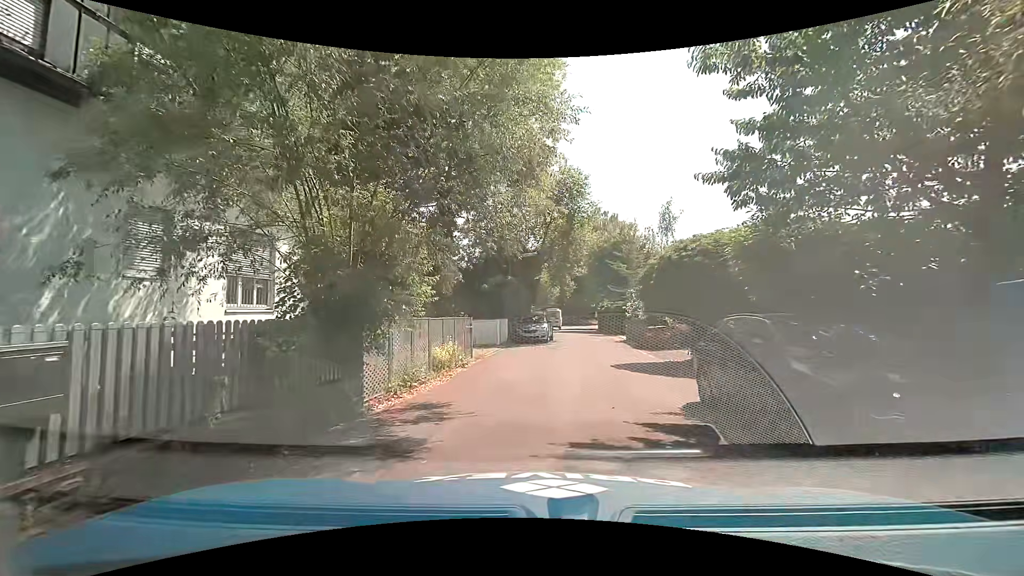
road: residential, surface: asphalt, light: Day
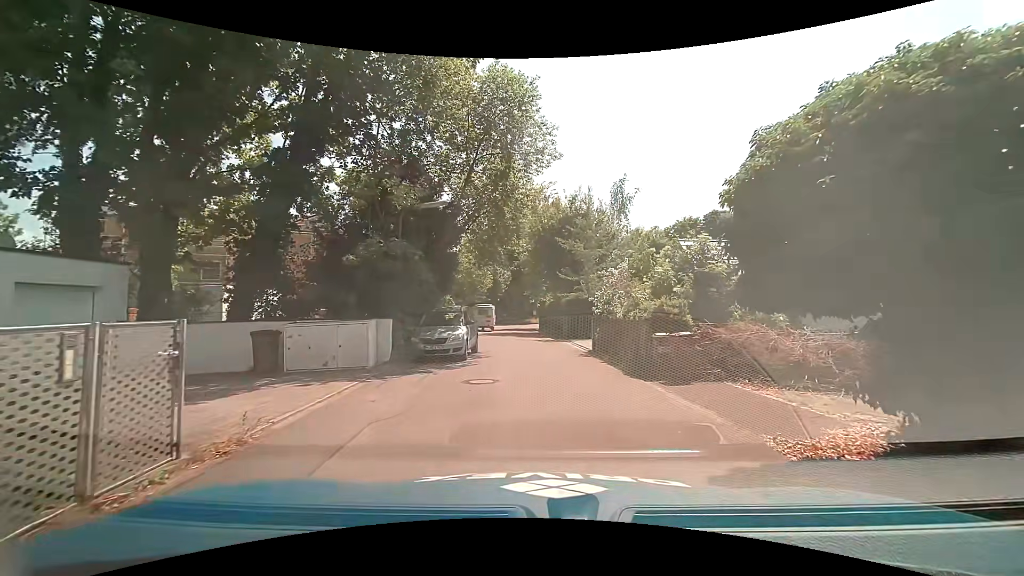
(+0.5, +10.9) m; +8°
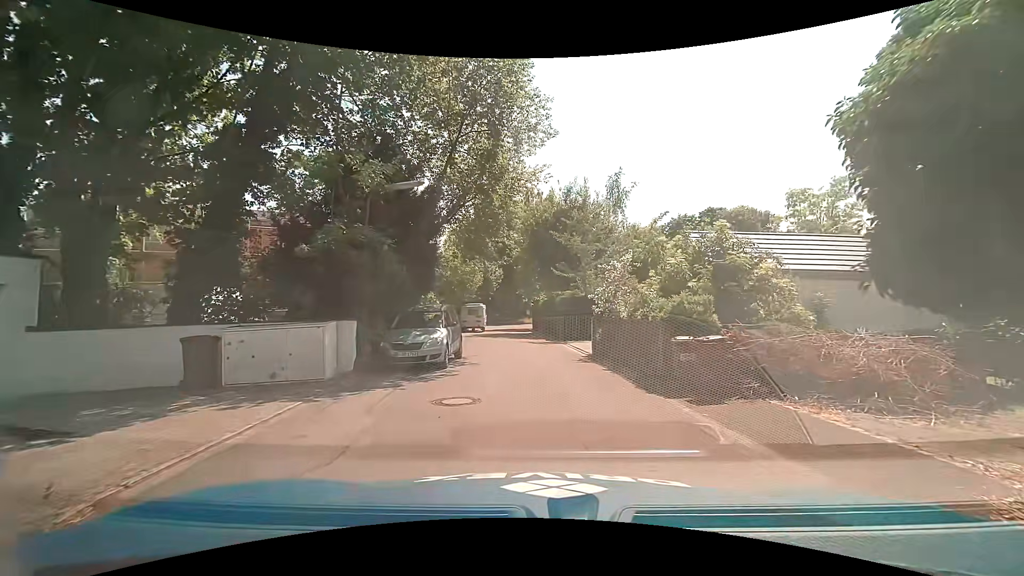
(0.0, +2.2) m; -1°
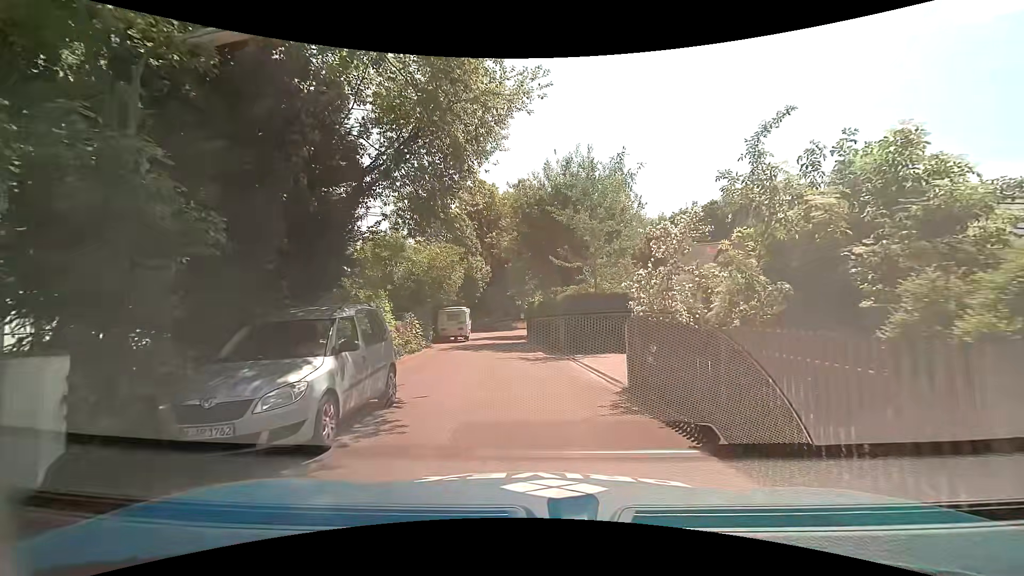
(+0.2, +6.9) m; +3°
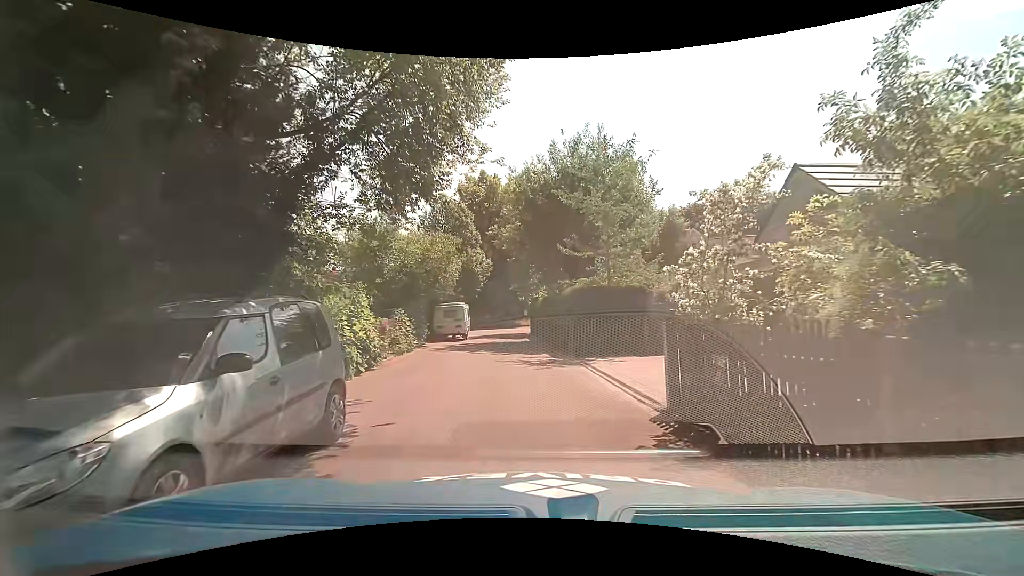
(0.0, +2.4) m; -1°
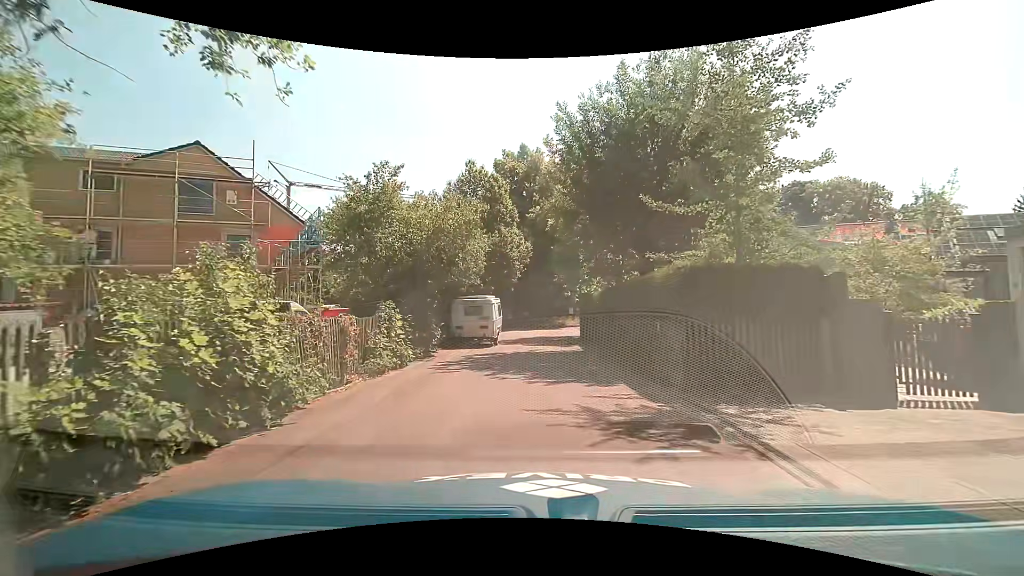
(-0.3, +7.5) m; -6°
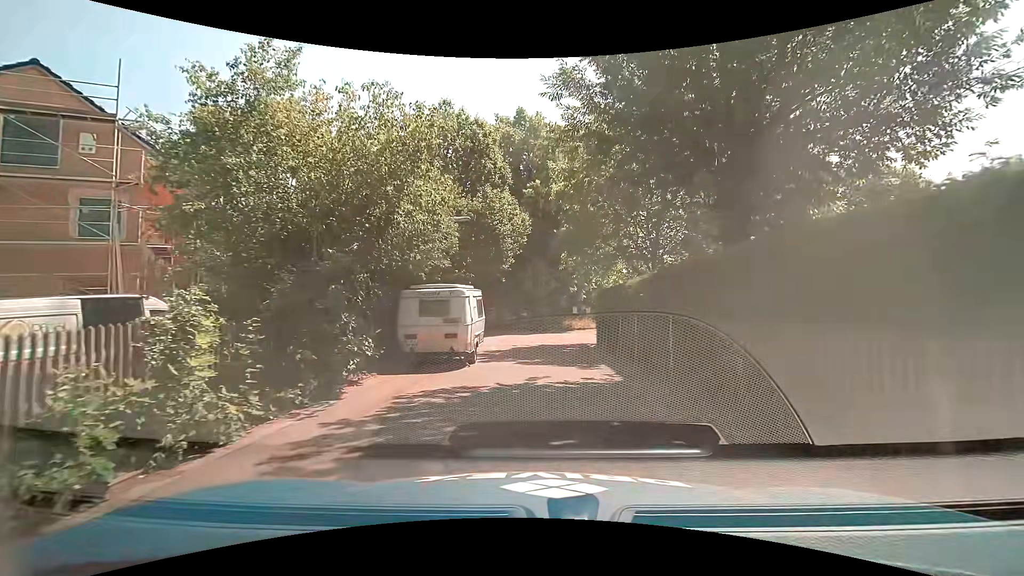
(0.0, +7.9) m; +1°
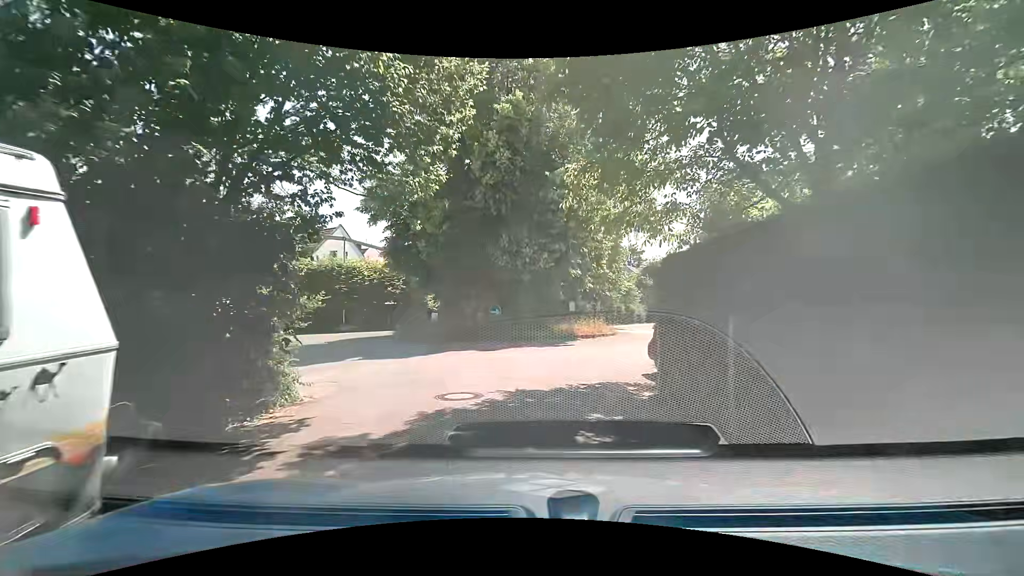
(+0.4, +12.9) m; +1°
